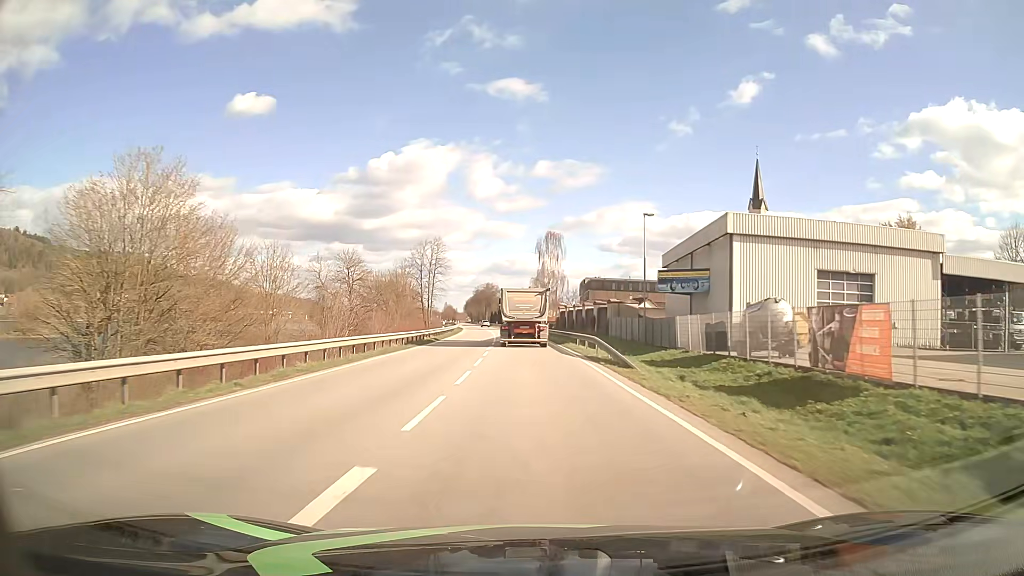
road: primary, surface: asphalt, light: Day
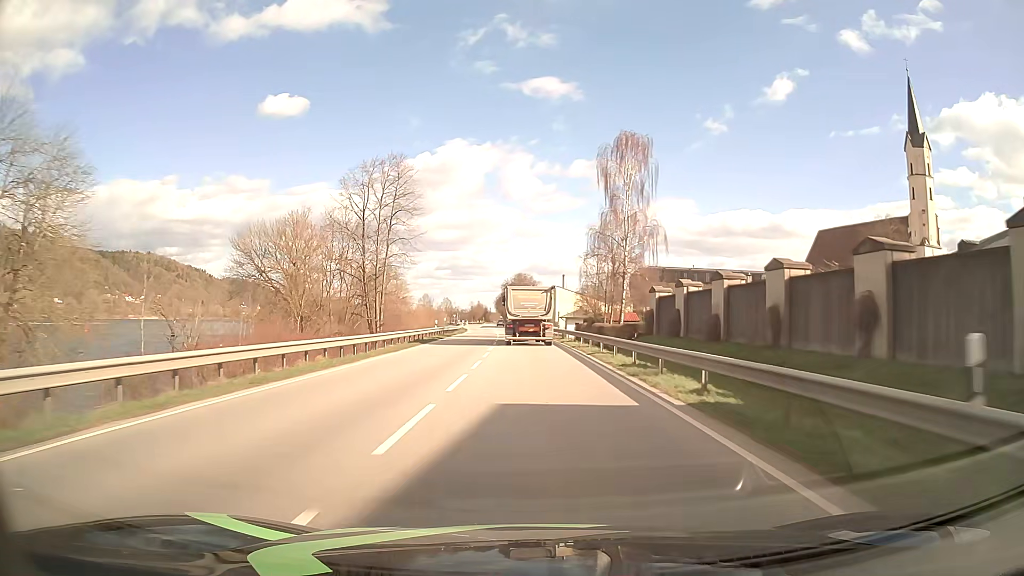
(-1.5, +56.9) m; -3°
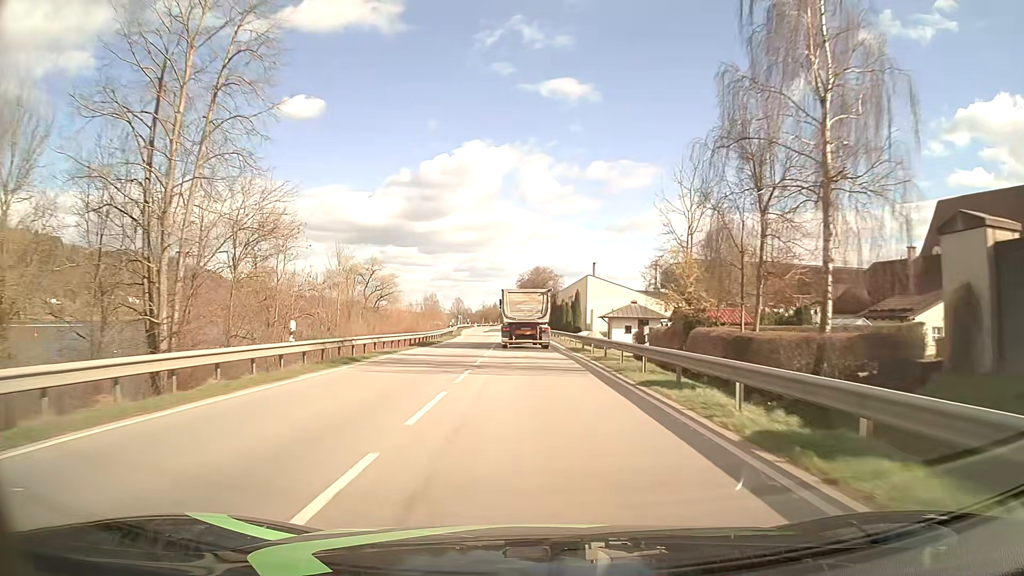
(-0.5, +34.4) m; -2°
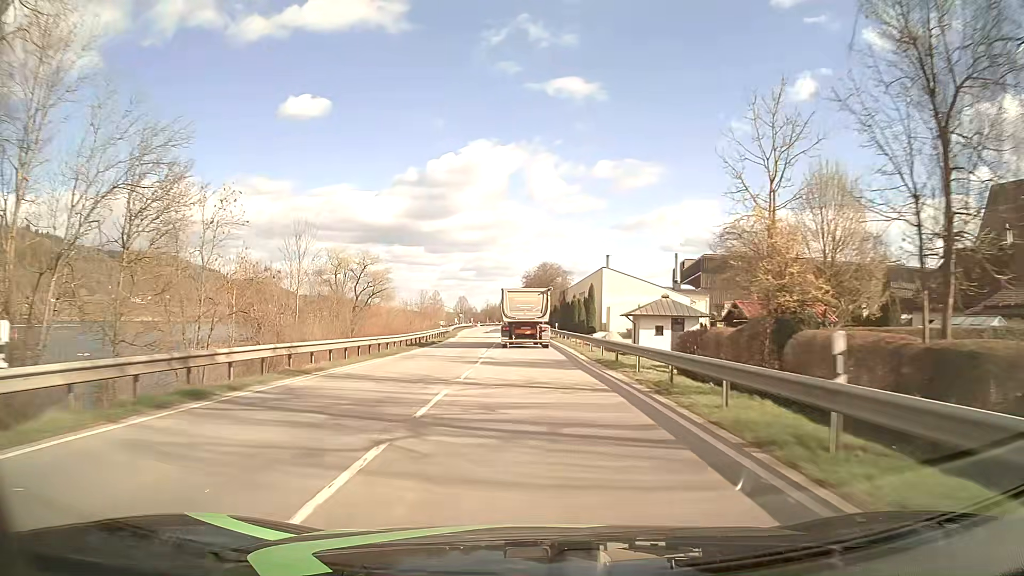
(0.0, +11.5) m; 0°
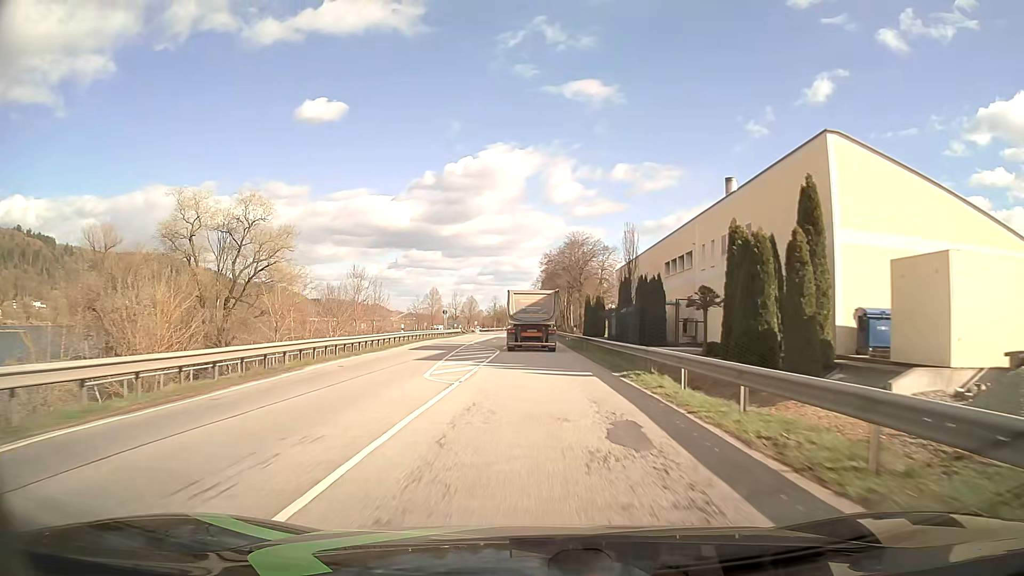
(-1.0, +57.2) m; -1°
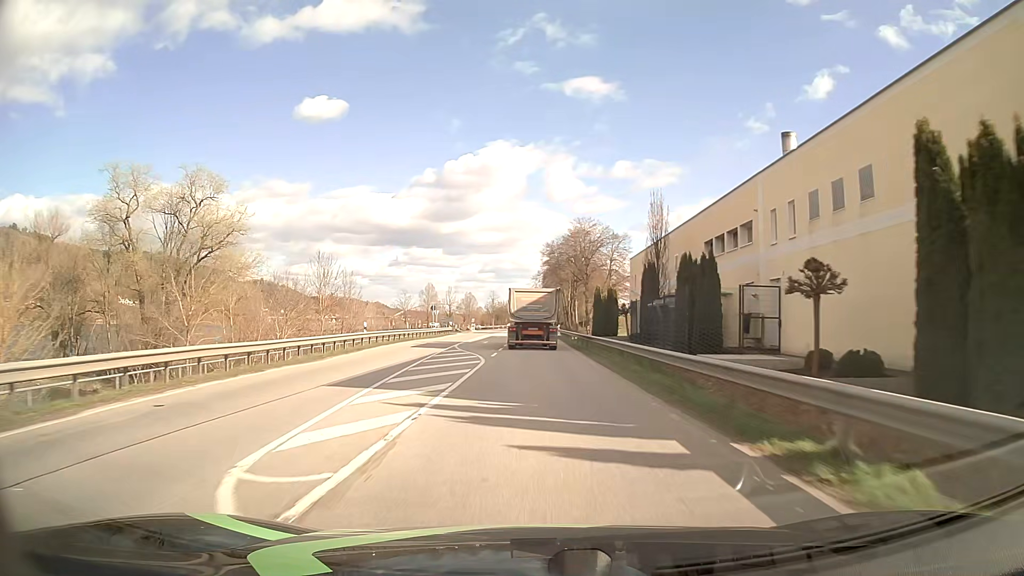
(-0.1, +11.3) m; 0°
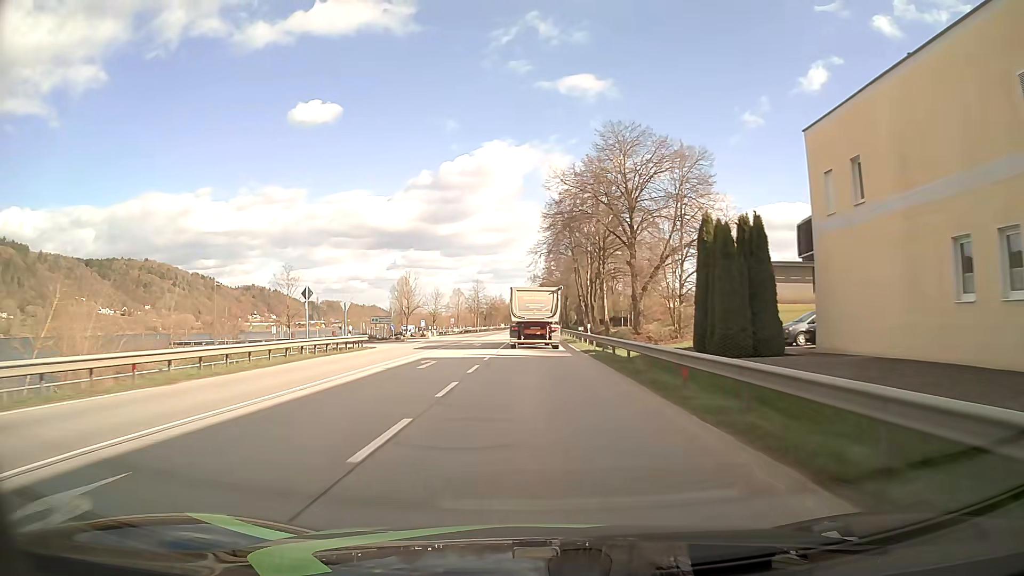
(+0.1, +45.2) m; 0°
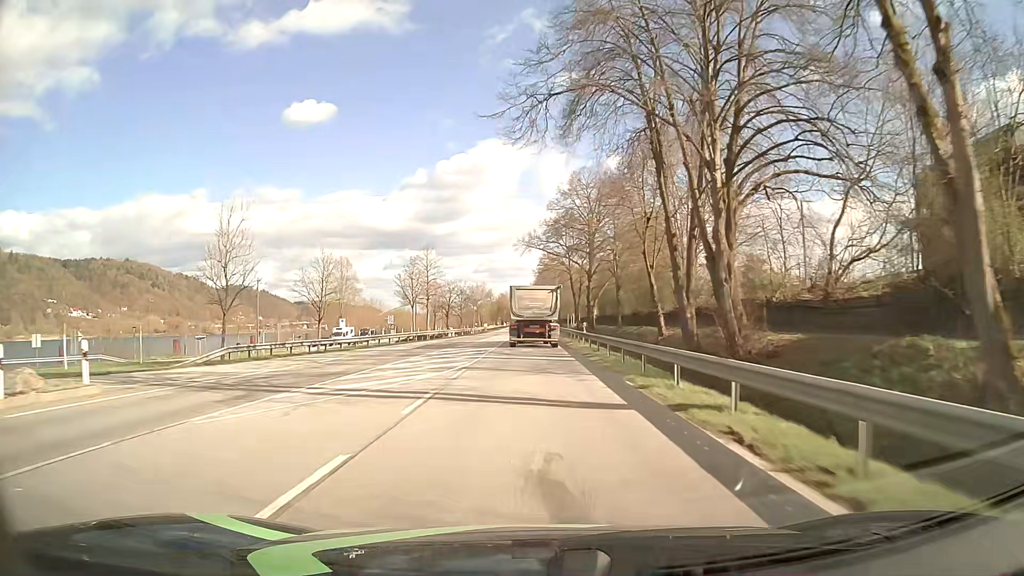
(+0.2, +56.1) m; 0°
(0, +10) (0, +20) (0, +30) (0, +40) (0, +50) (0, +60) (0, +70) (0, +80) (0, +90) (0, +100) m
